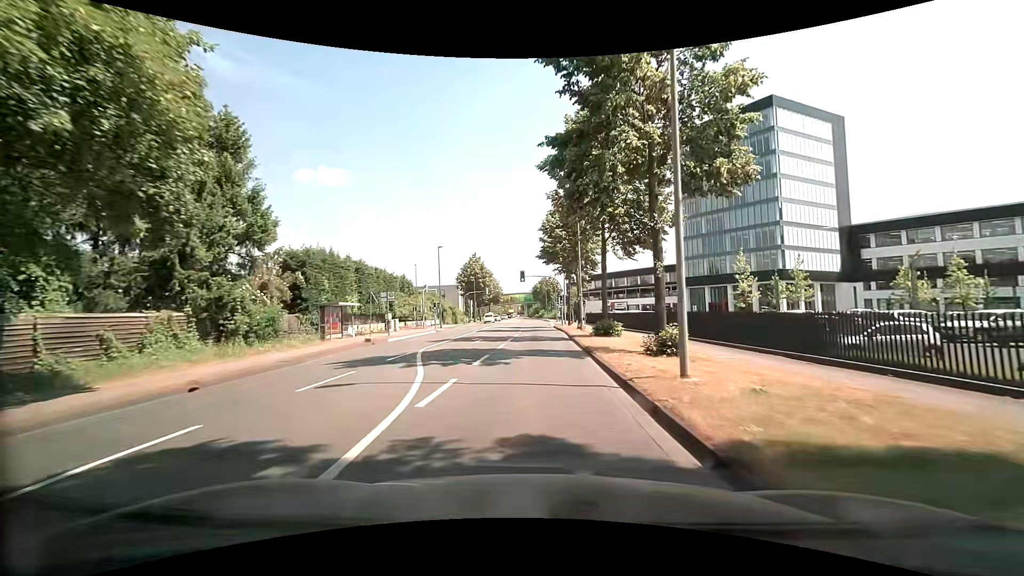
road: secondary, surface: asphalt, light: Day
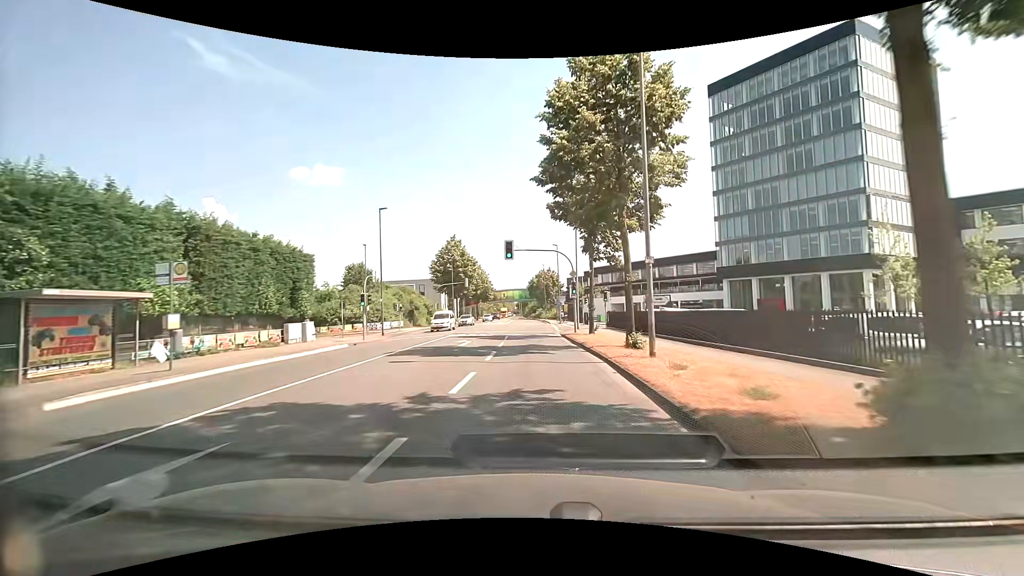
(+0.2, +23.0) m; +1°
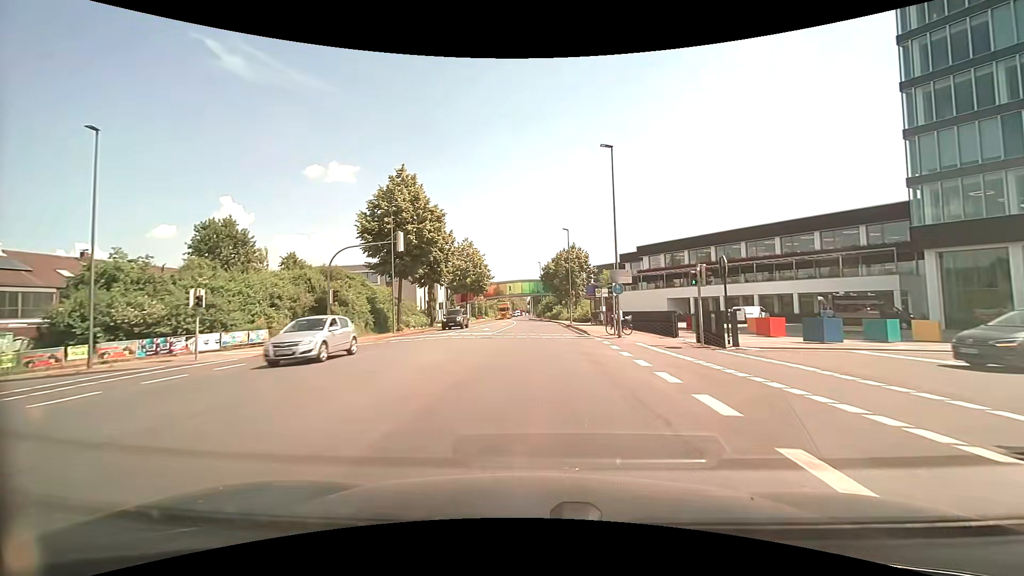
(-0.5, +38.3) m; -2°
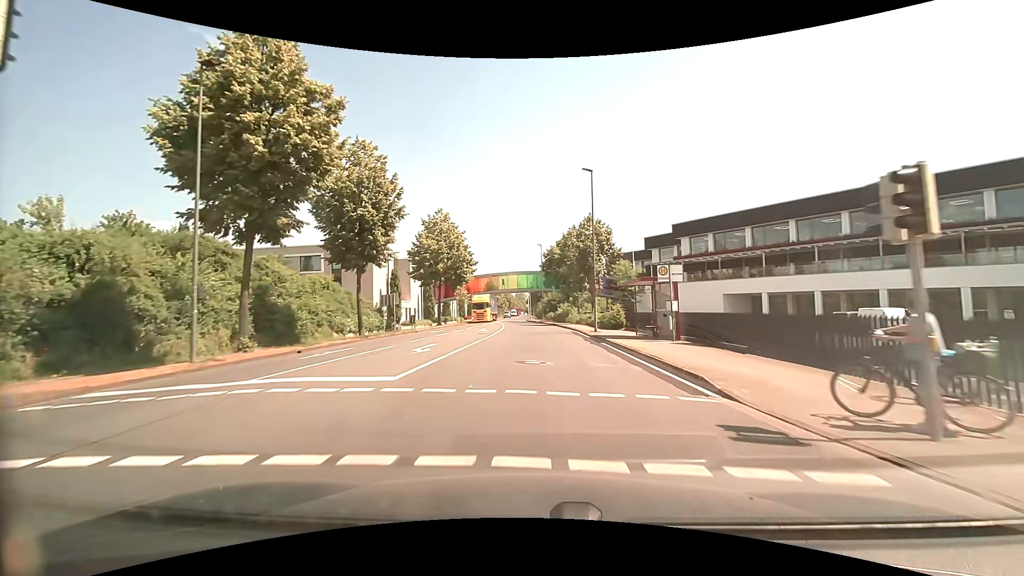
(0.0, +22.9) m; 0°
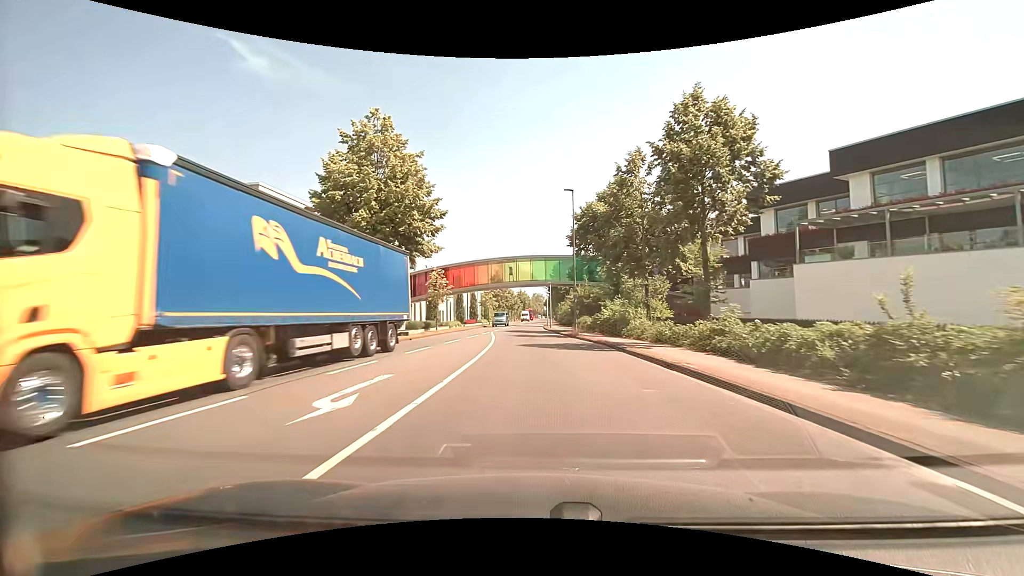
(-0.7, +30.5) m; -2°
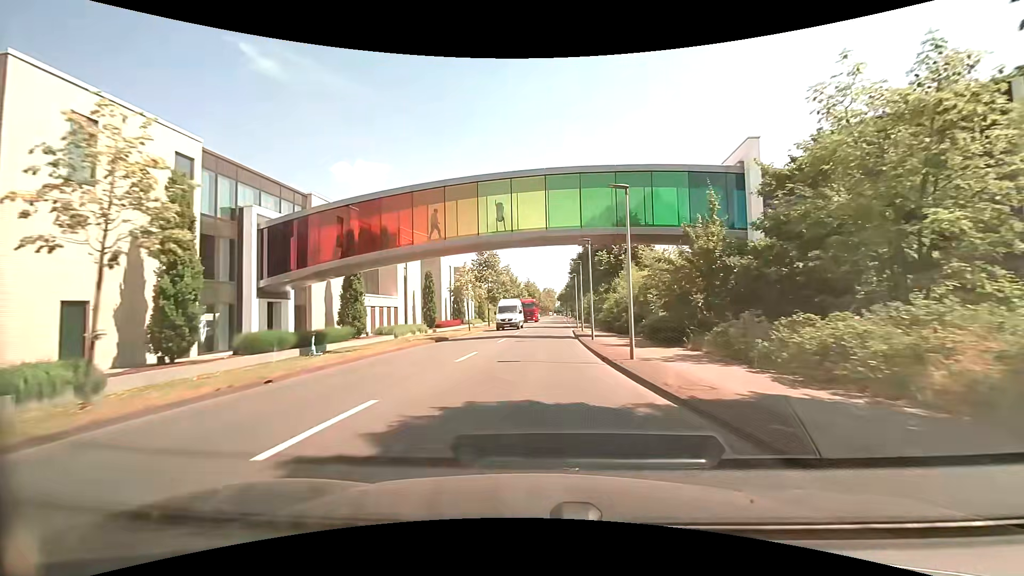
(-0.5, +38.1) m; -1°
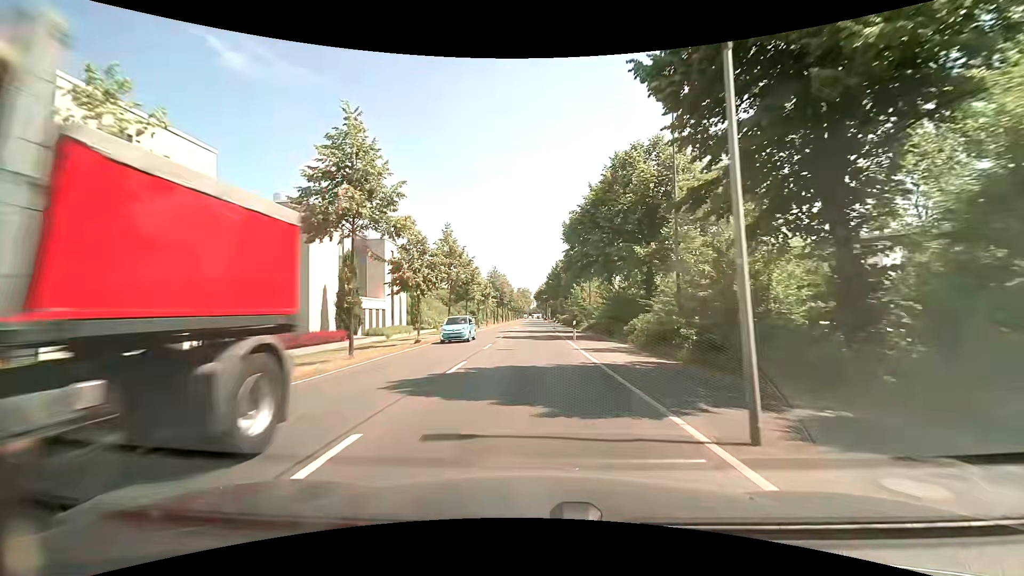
(+0.7, +38.0) m; +2°
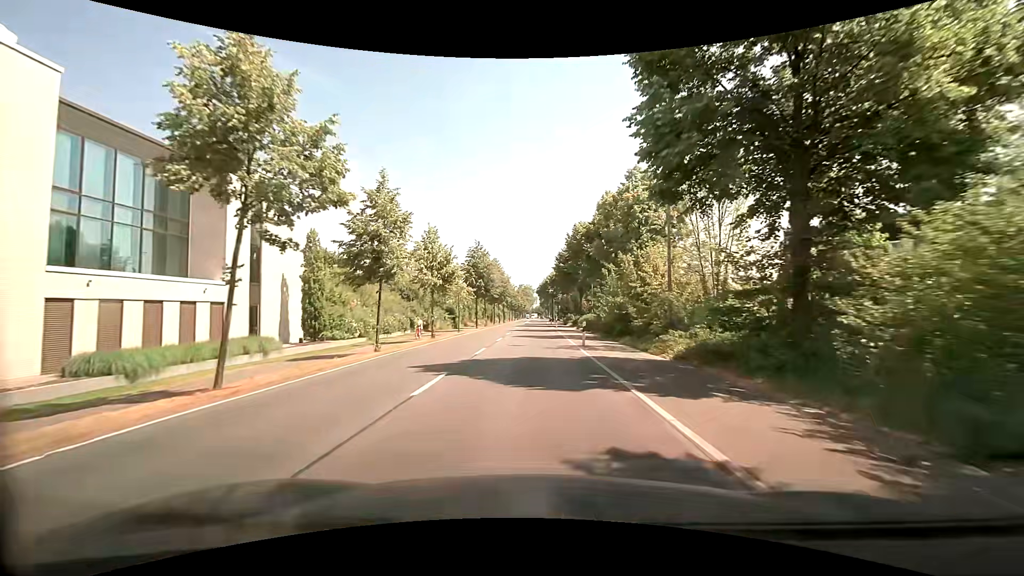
(+0.1, +30.4) m; 0°
(0, +10) (0, +20) (0, +30) (0, +40) (0, +50) (0, +60) (0, +70) (0, +80) (0, +90) (+1, +100) m
